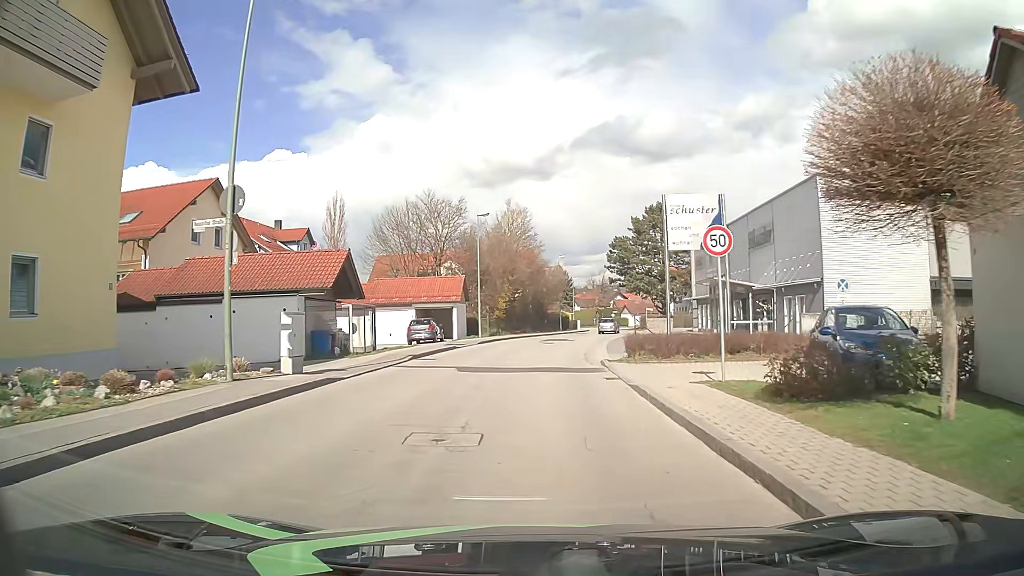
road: unclassified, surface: asphalt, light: Day
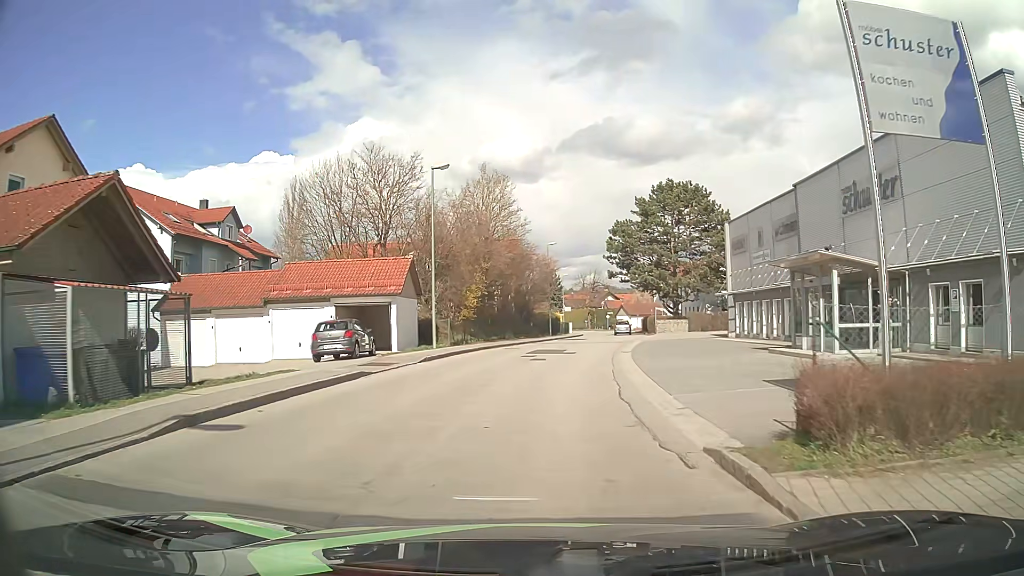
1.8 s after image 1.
(0.0, +14.6) m; +1°
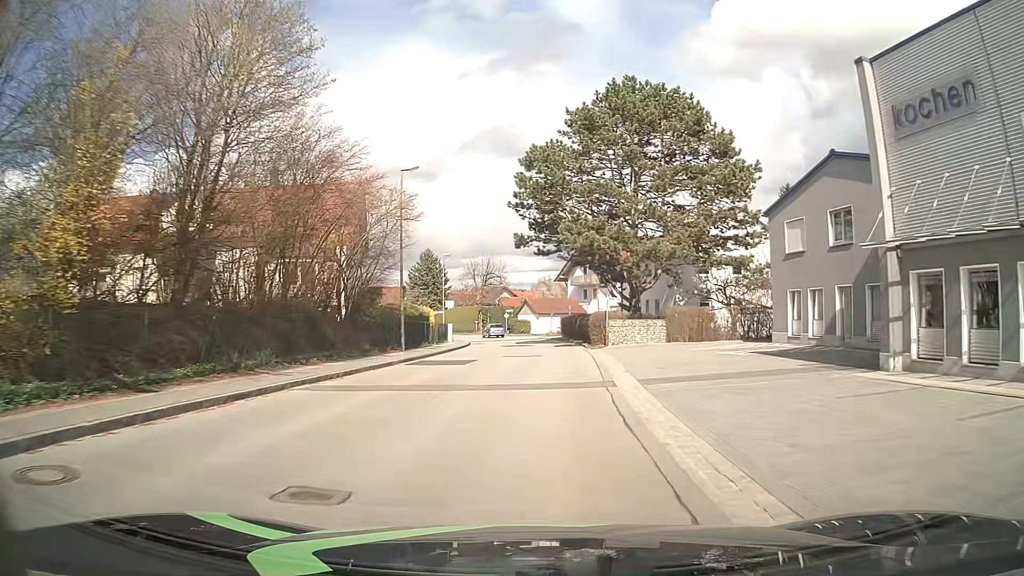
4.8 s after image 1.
(+2.0, +29.7) m; +9°
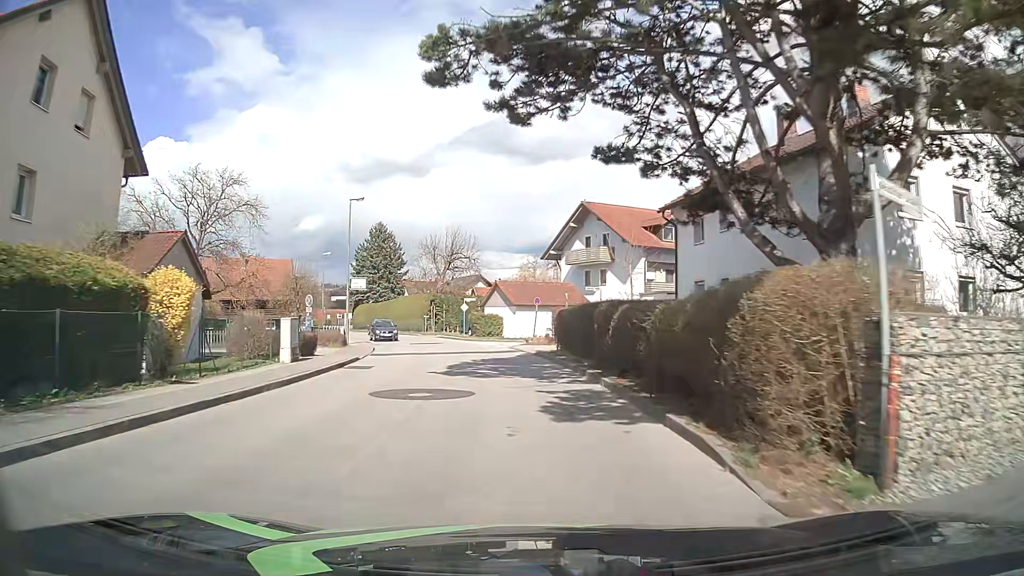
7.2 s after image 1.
(+0.9, +28.2) m; +2°
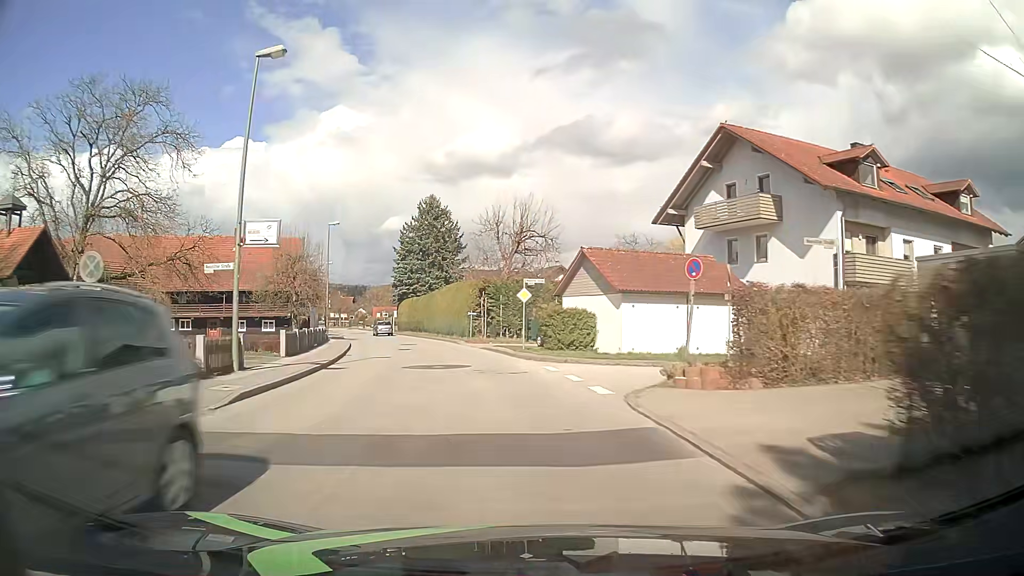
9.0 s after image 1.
(-1.2, +22.0) m; -8°
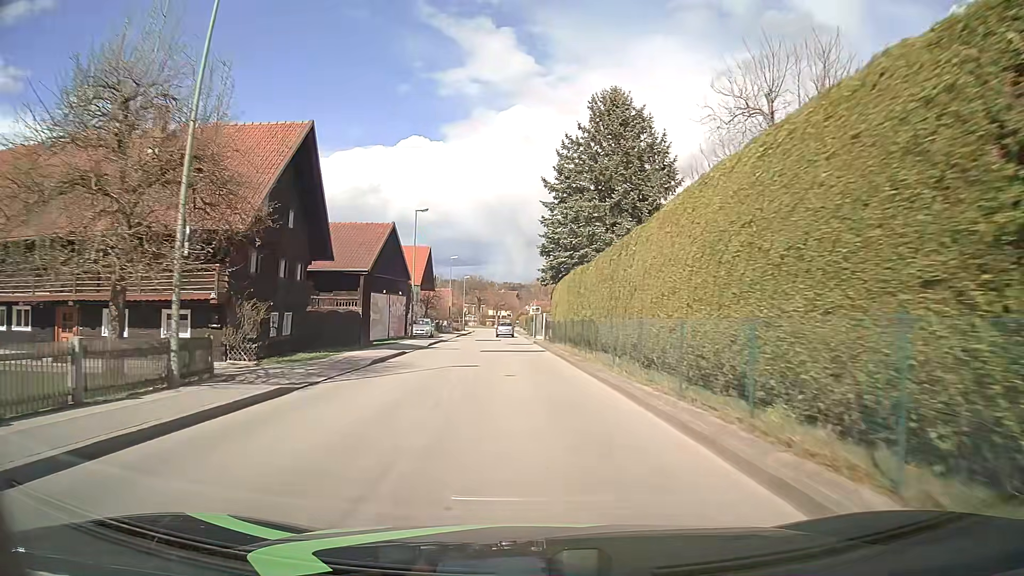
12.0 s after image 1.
(-4.9, +37.1) m; -14°
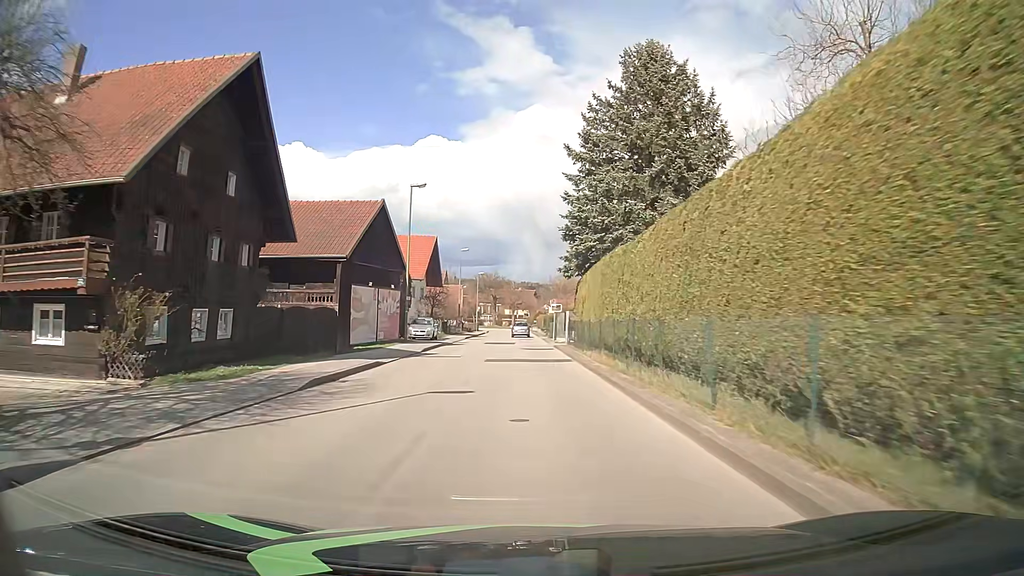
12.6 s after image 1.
(-0.2, +7.6) m; -2°
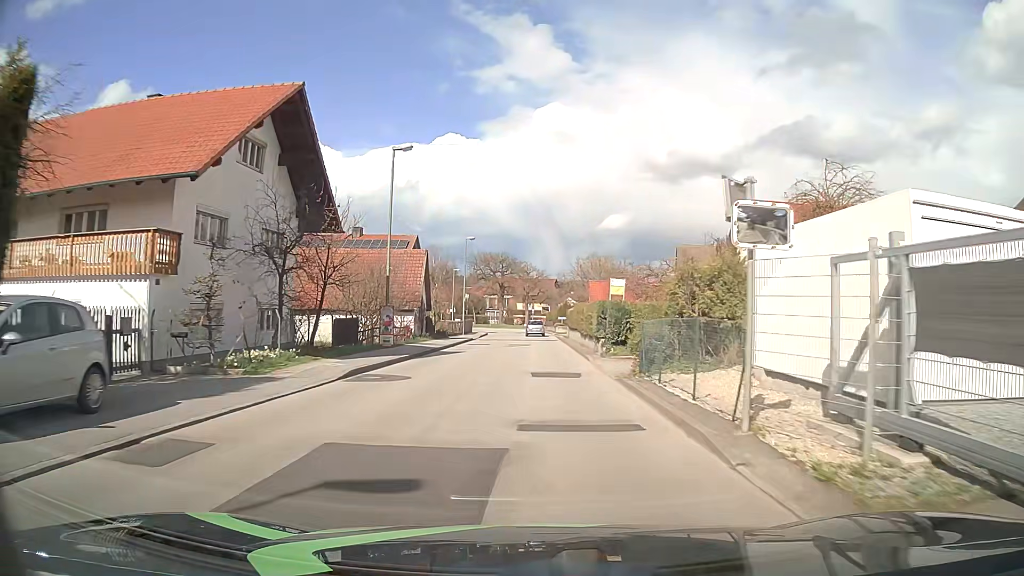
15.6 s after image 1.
(-0.8, +38.2) m; -2°
(0, +10) (0, +20) (0, +30) (0, +40) (0, +50) (0, +60) (0, +70) (-1, +80) (-3, +90) (-7, +99) m
